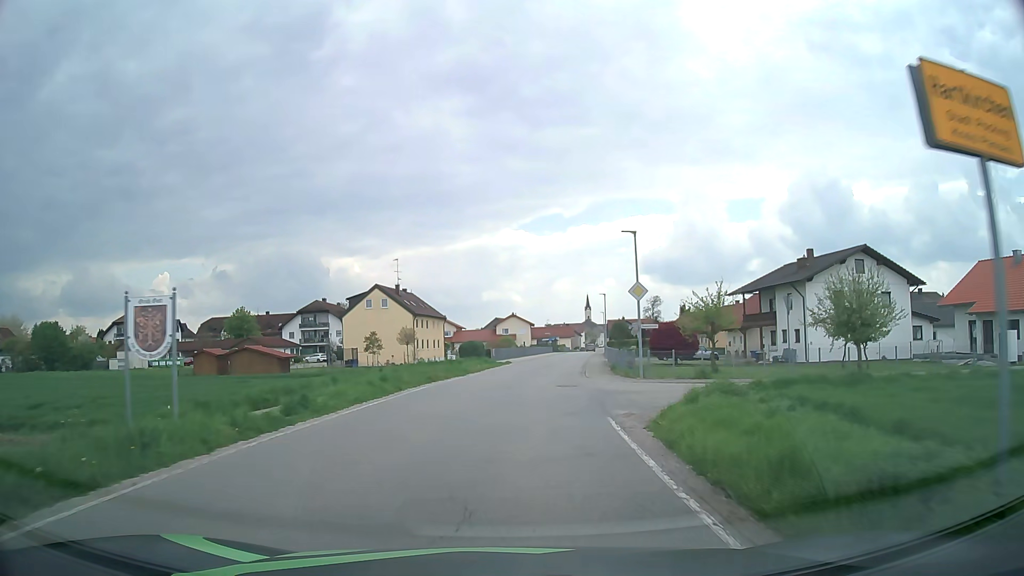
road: secondary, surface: asphalt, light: Day
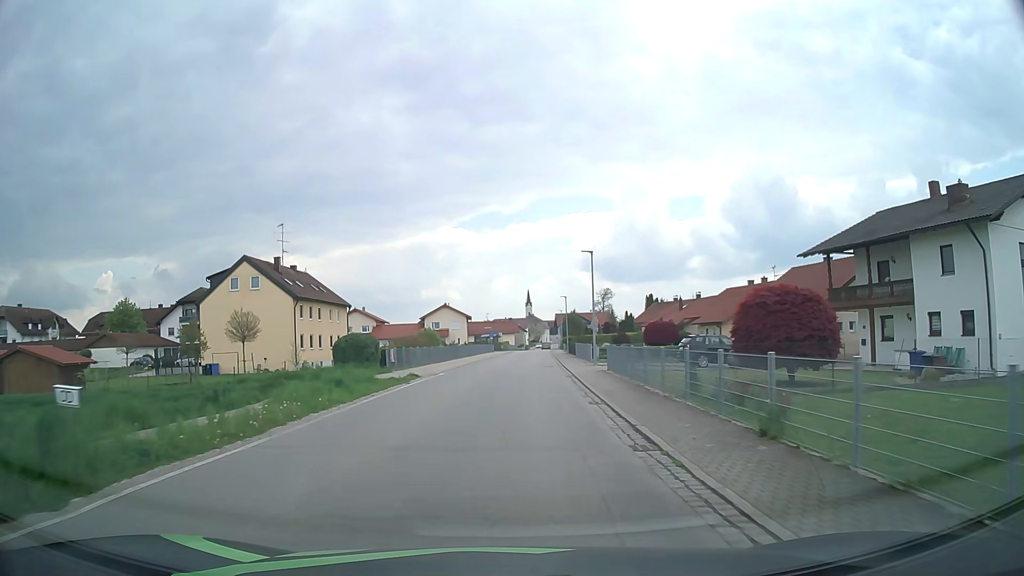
(+1.3, +26.9) m; +5°
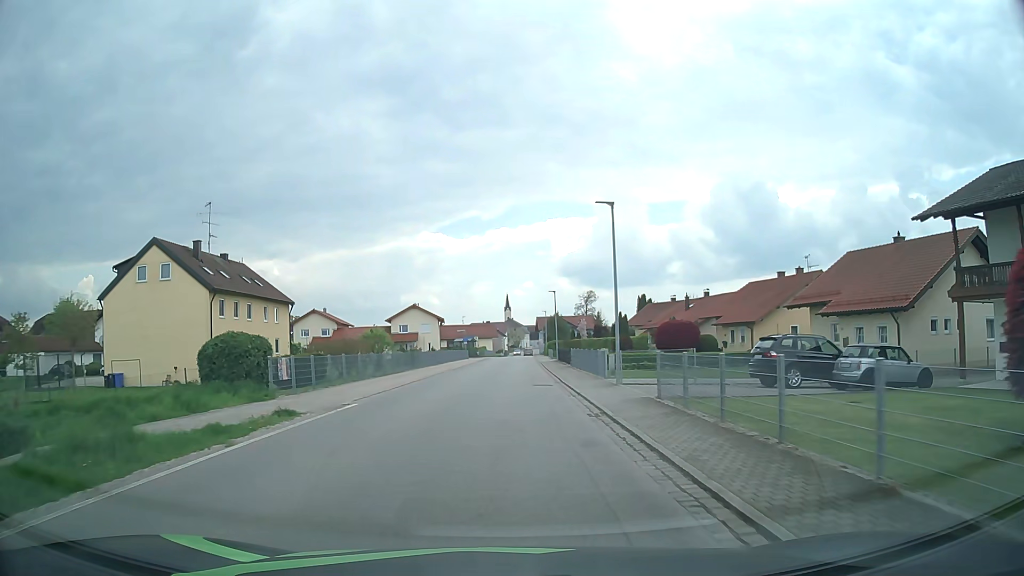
(+0.3, +13.4) m; +2°
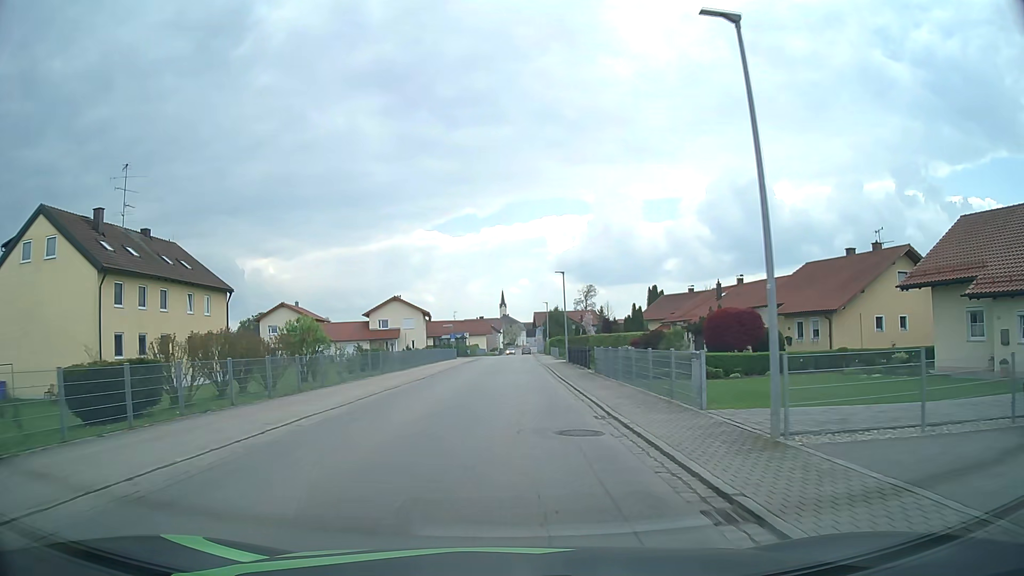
(+0.1, +13.4) m; +1°
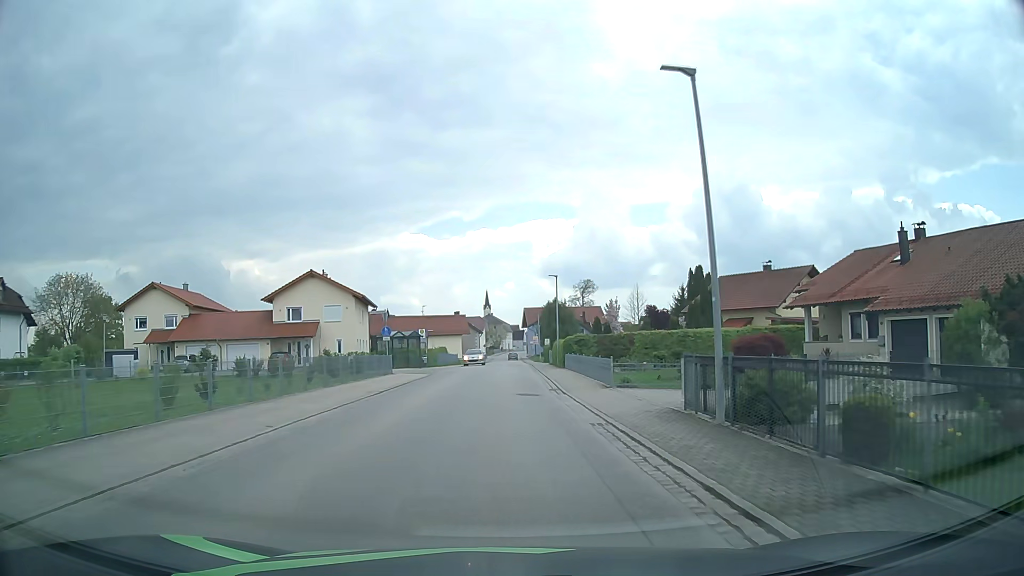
(+0.1, +33.7) m; +1°
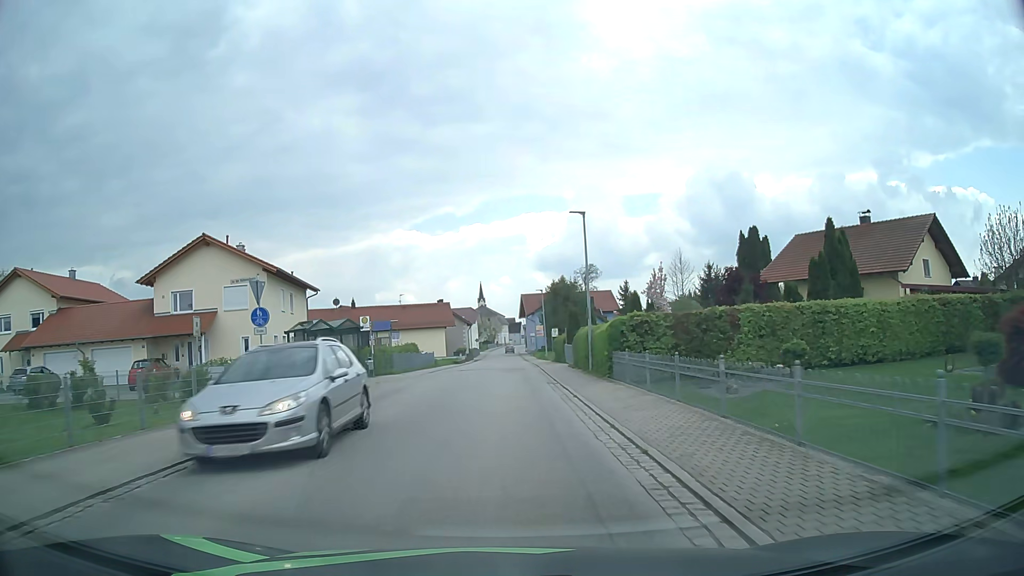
(+0.1, +20.3) m; 0°
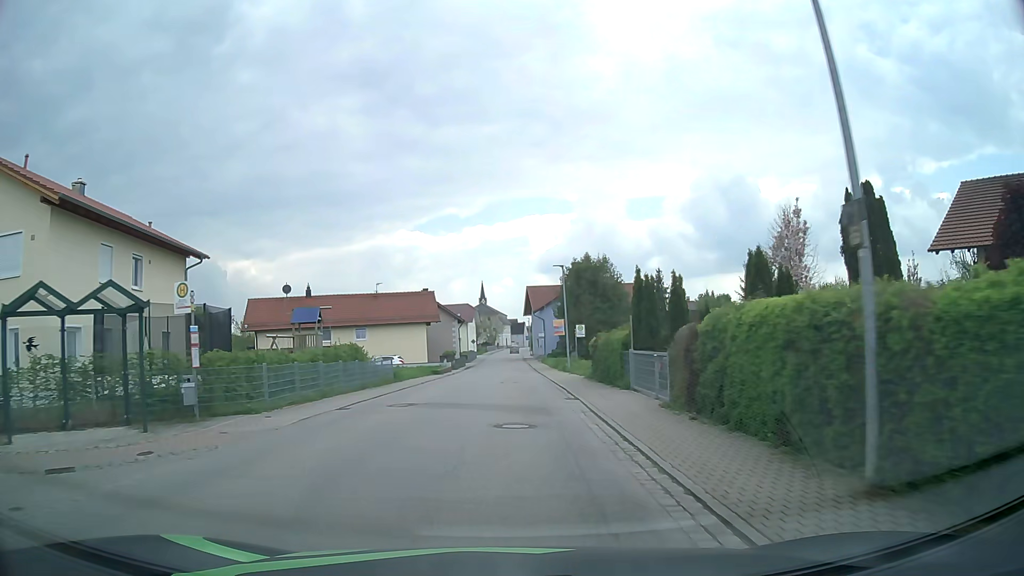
(0.0, +20.2) m; 0°
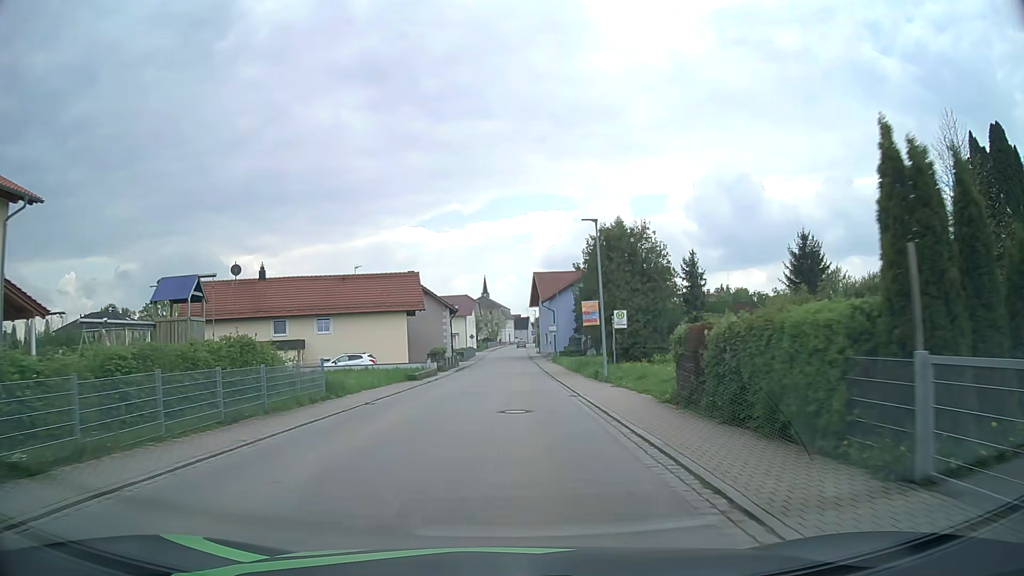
(-0.1, +13.5) m; 0°
(0, +10) (0, +20) (0, +30) (0, +40) (0, +50) (0, +60) (0, +70) (0, +80) (0, +90) (0, +100) m
